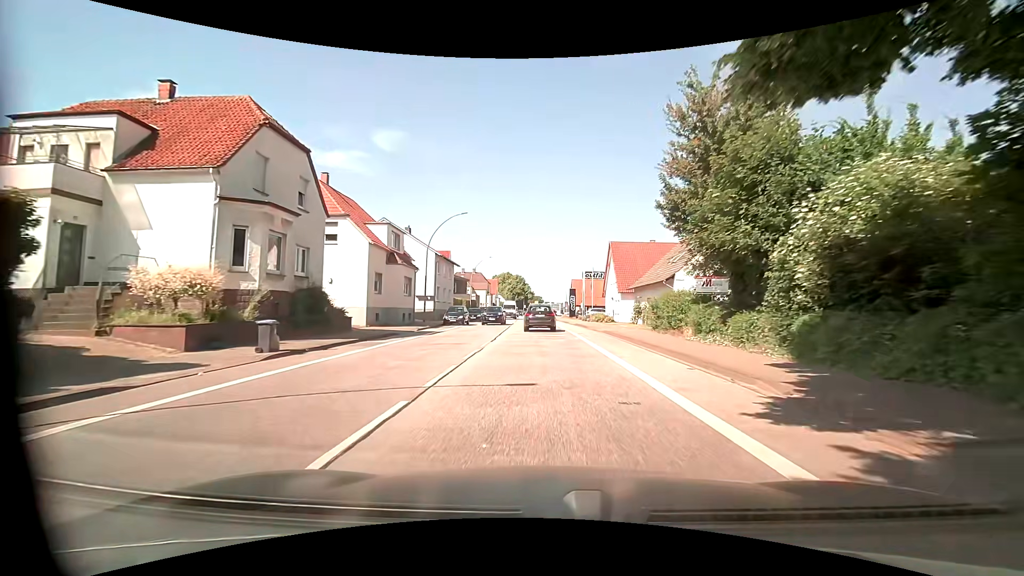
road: primary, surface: asphalt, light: Day
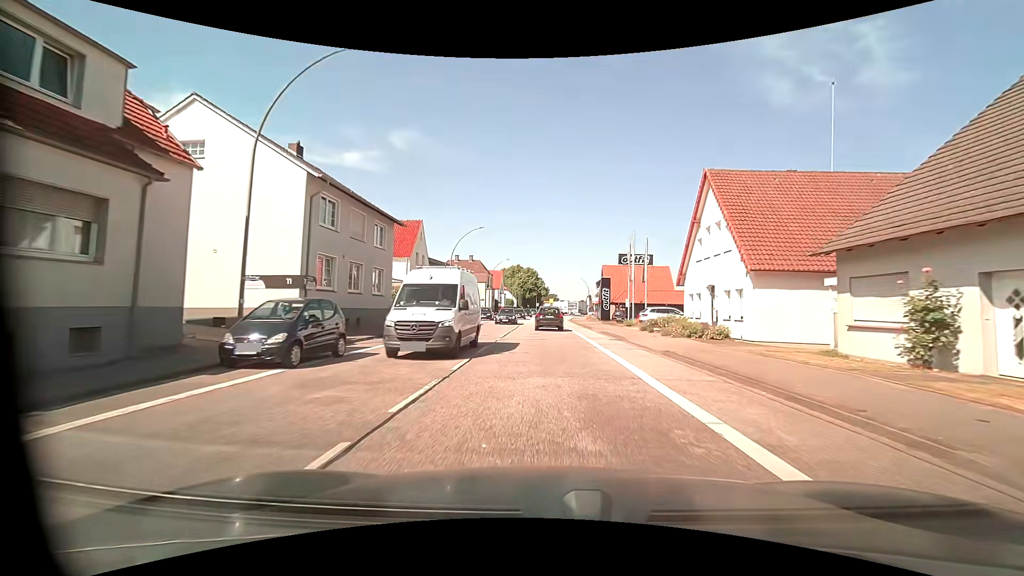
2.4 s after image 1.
(-0.9, +29.3) m; -3°
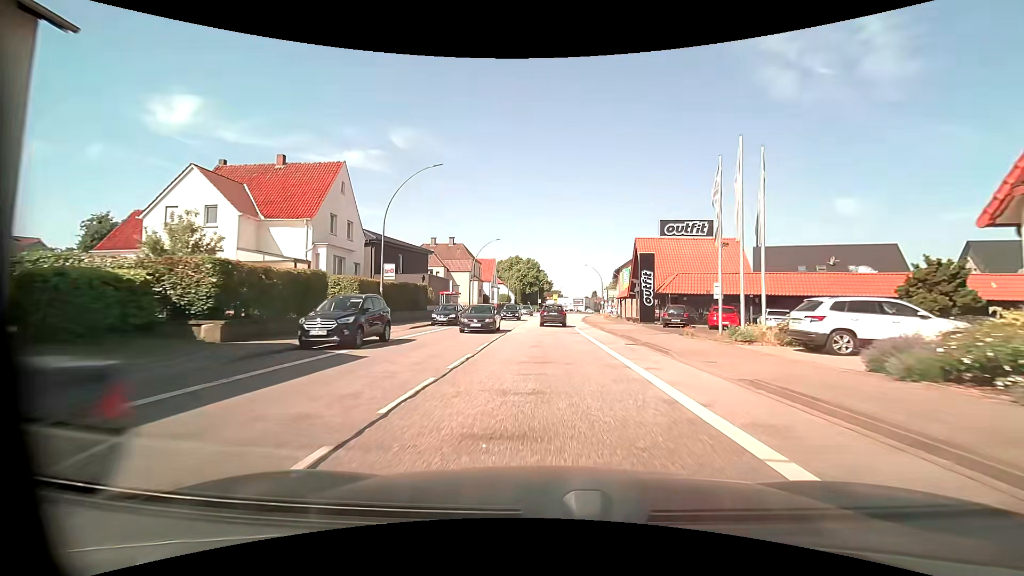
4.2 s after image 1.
(+0.1, +22.9) m; 0°
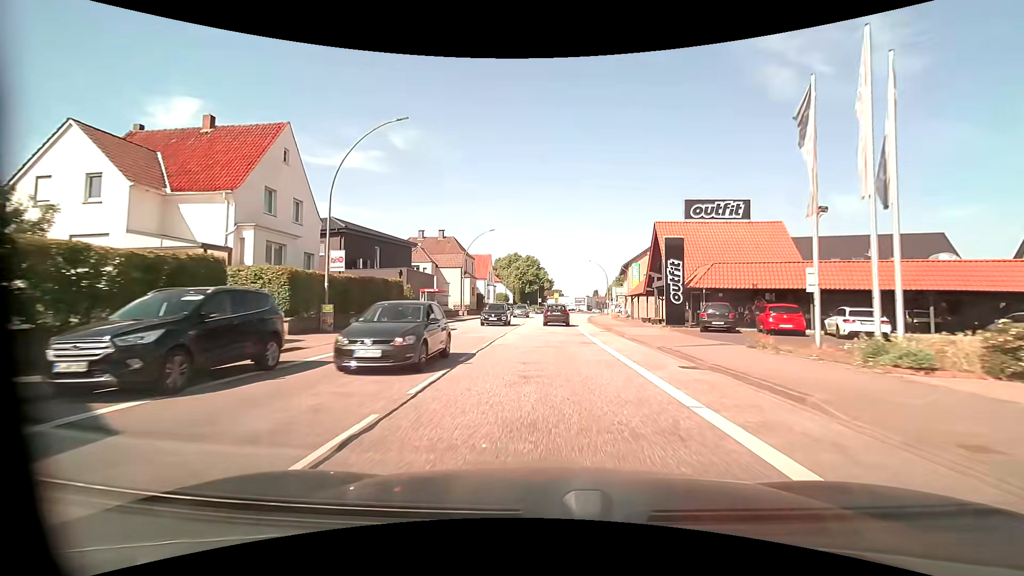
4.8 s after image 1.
(0.0, +7.7) m; 0°
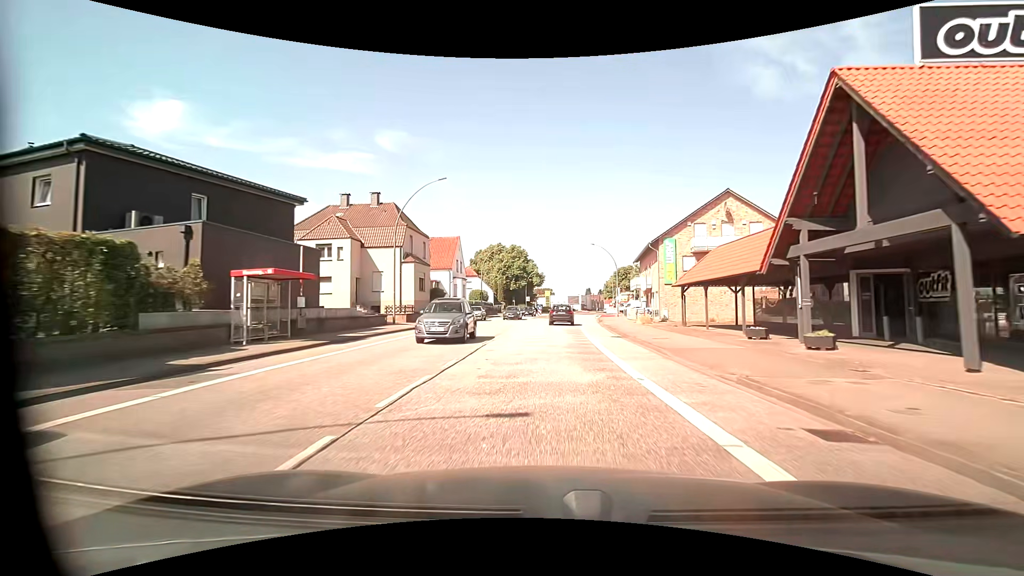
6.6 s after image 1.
(+0.1, +23.4) m; +1°
